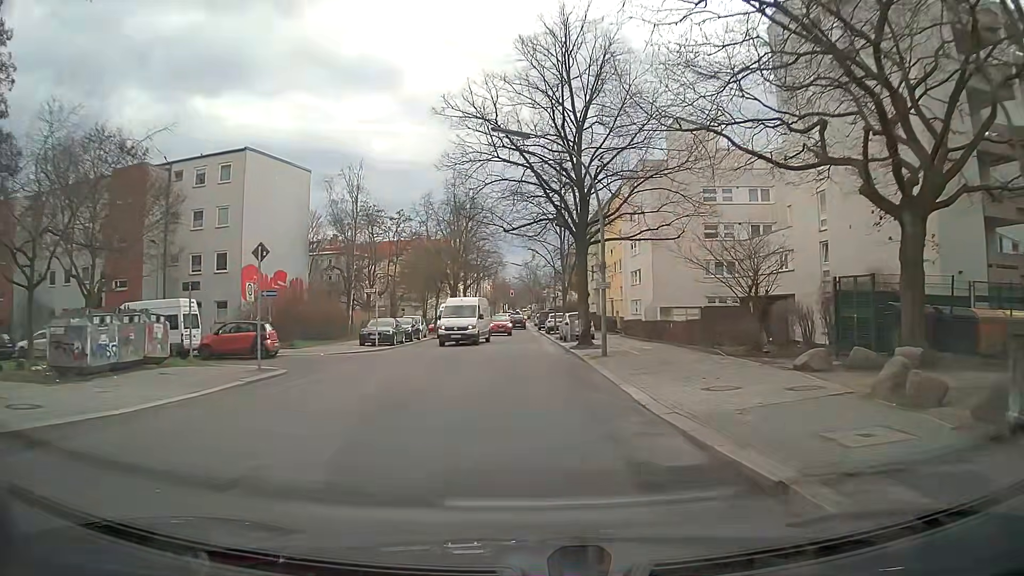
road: tertiary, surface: asphalt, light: Day
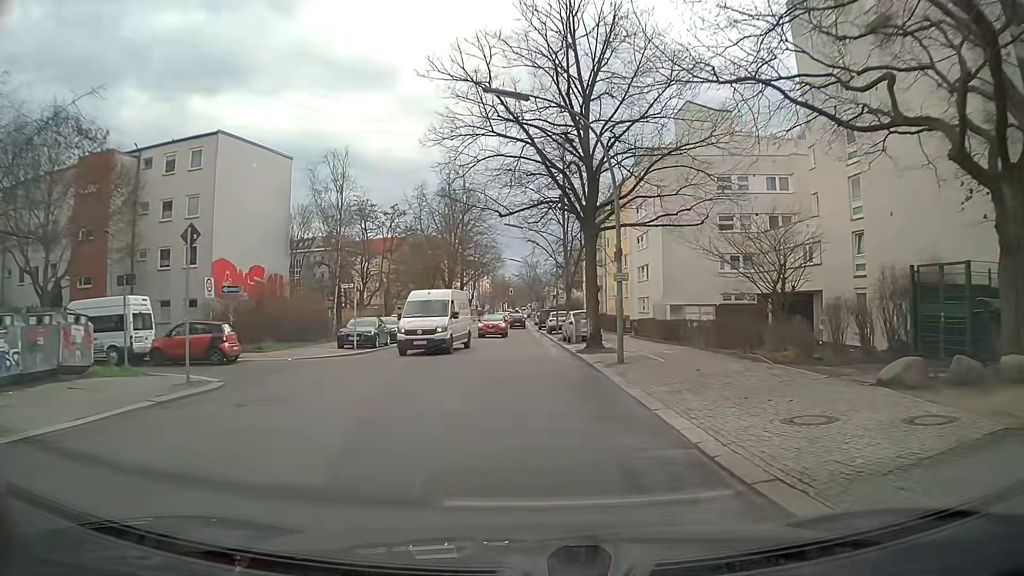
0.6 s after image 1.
(0.0, +3.9) m; 0°
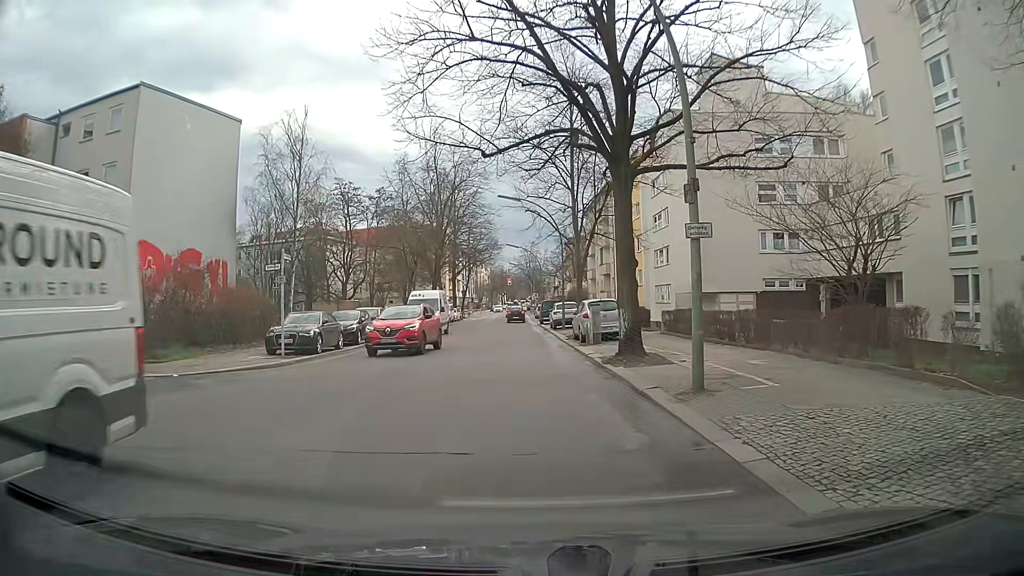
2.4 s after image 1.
(0.0, +8.4) m; +1°
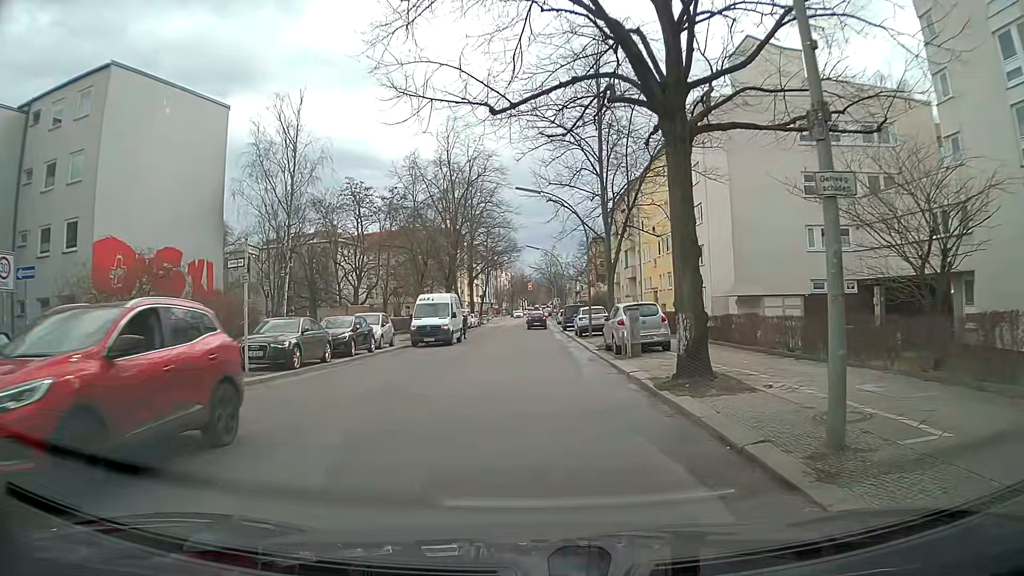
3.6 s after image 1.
(0.0, +4.1) m; -3°
